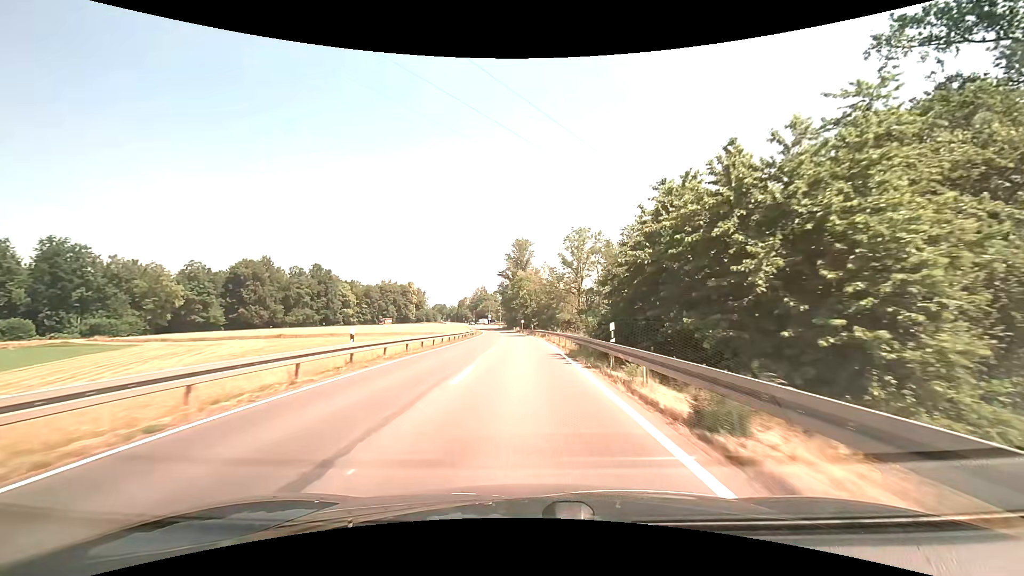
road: secondary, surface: asphalt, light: Day
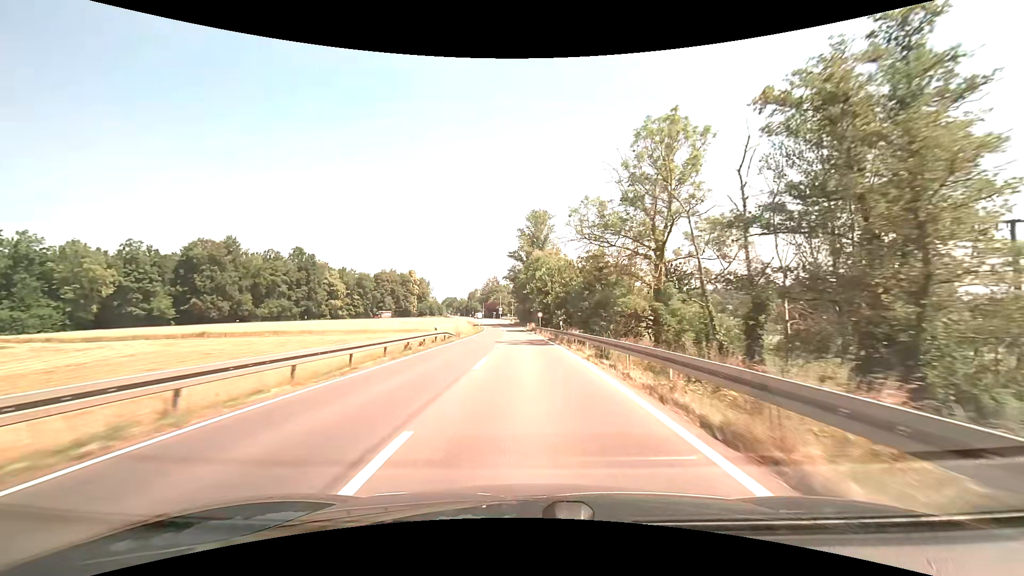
(-0.5, +32.9) m; -2°
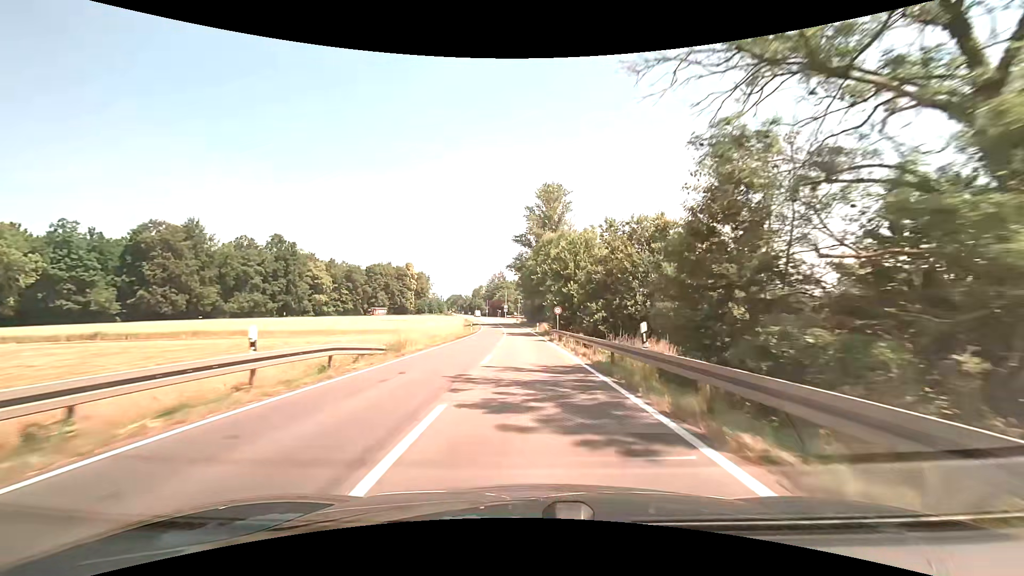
(-0.2, +22.2) m; -1°
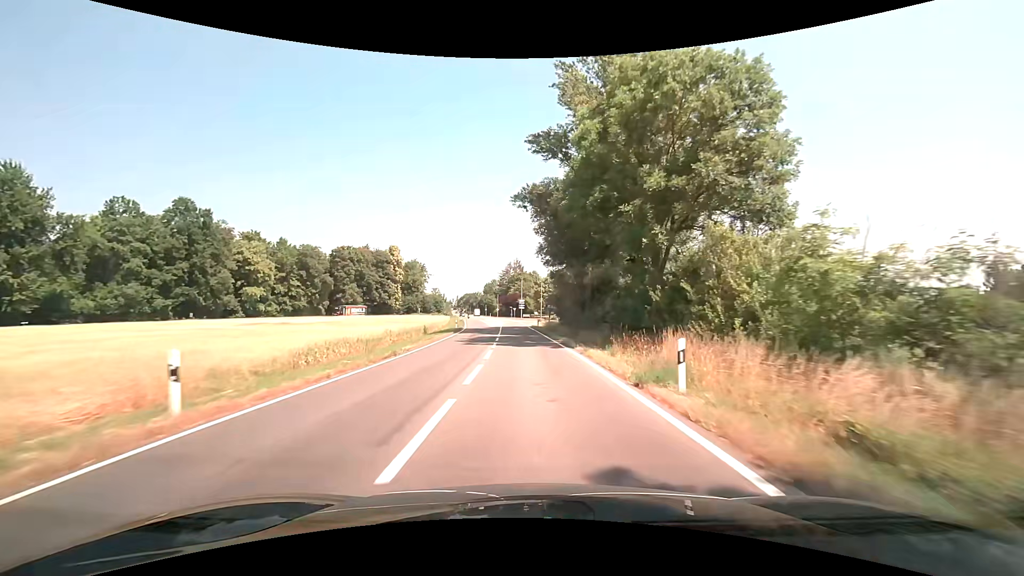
(-1.0, +53.7) m; -2°
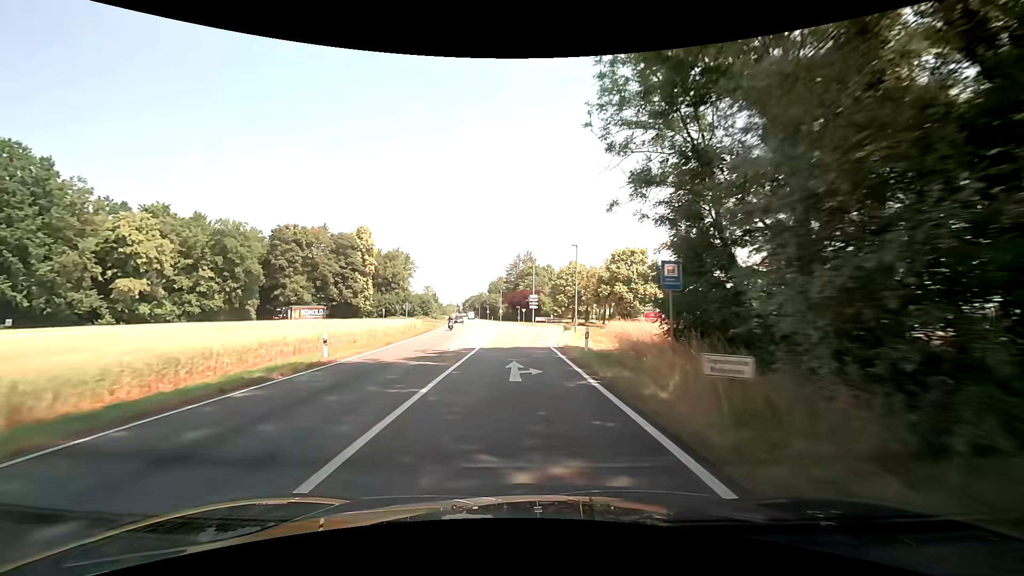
(-0.6, +40.1) m; -2°
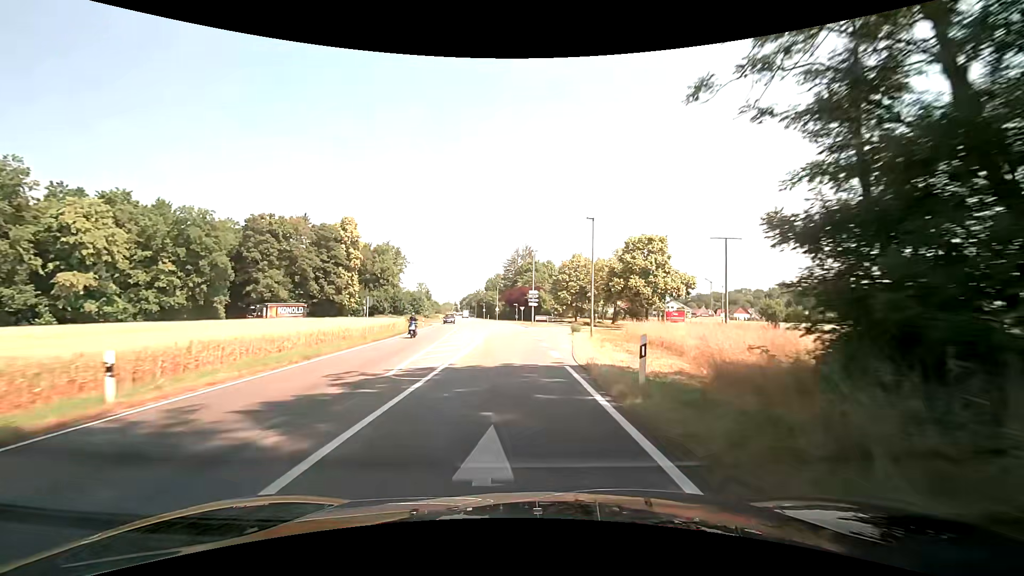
(+0.1, +9.2) m; +1°
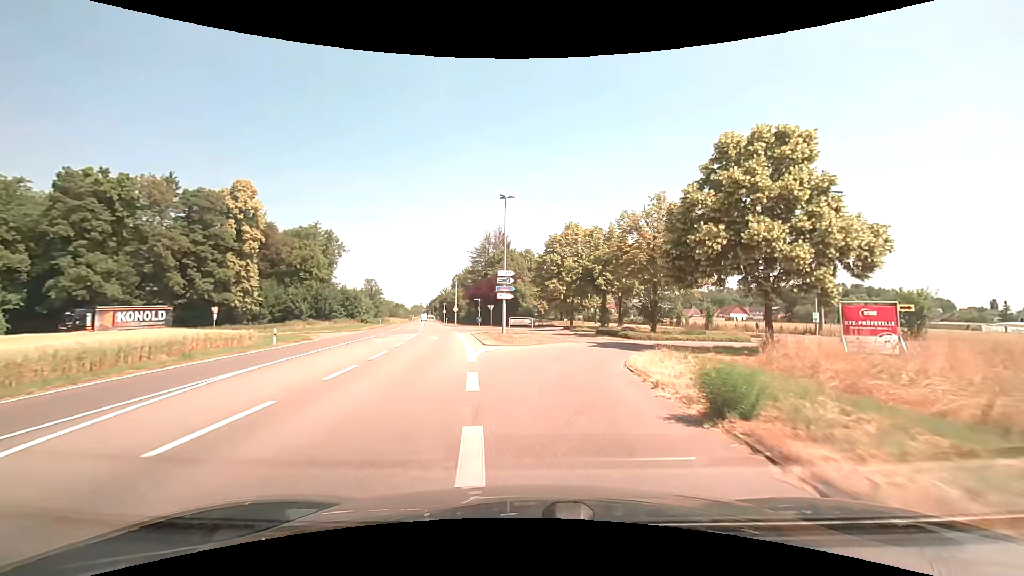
(+0.7, +30.8) m; +3°
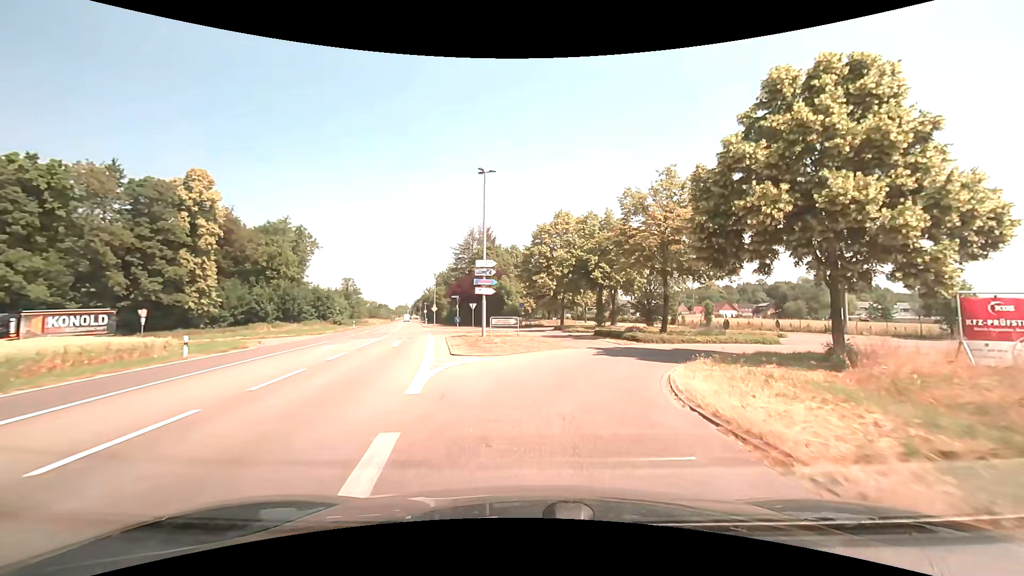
(+0.1, +6.1) m; +1°
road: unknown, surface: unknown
(+1, +10) (+4, +19) (+11, +26) (+21, +29) (+31, +27) (+39, +22) (+47, +15) (+54, +9) (+62, +3) (+71, -2) m
